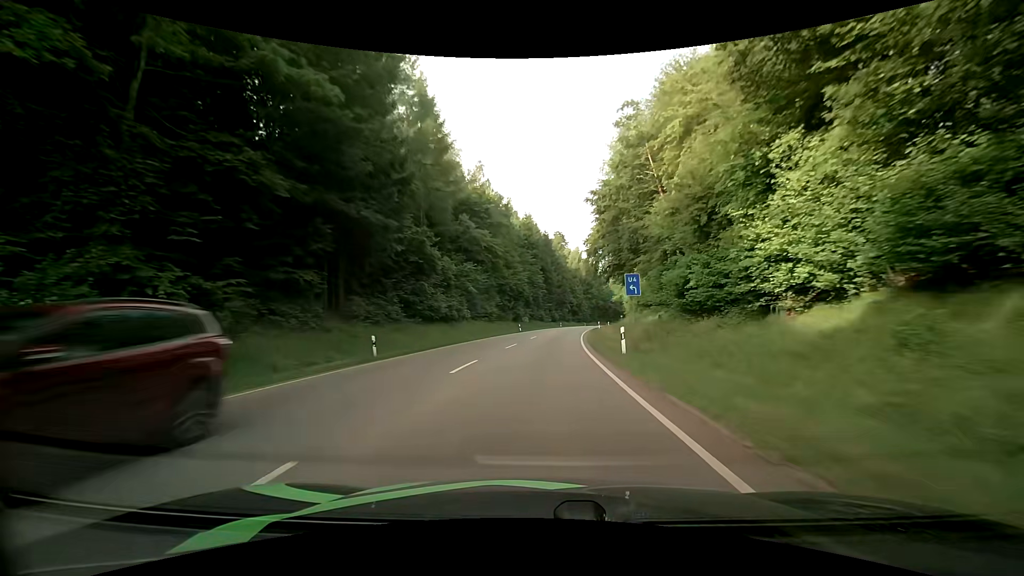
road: secondary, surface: asphalt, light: Day
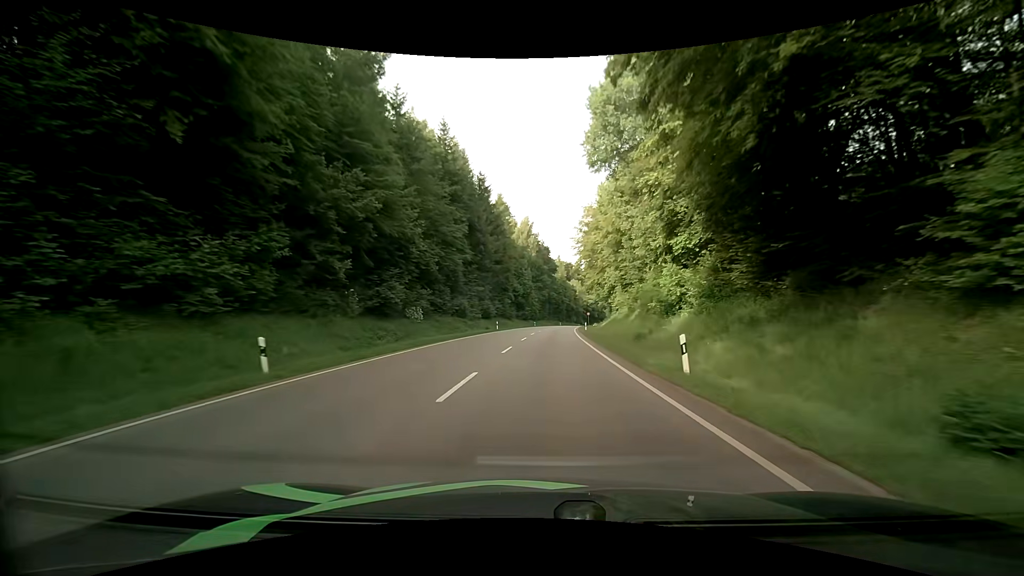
(+2.7, +52.9) m; +7°
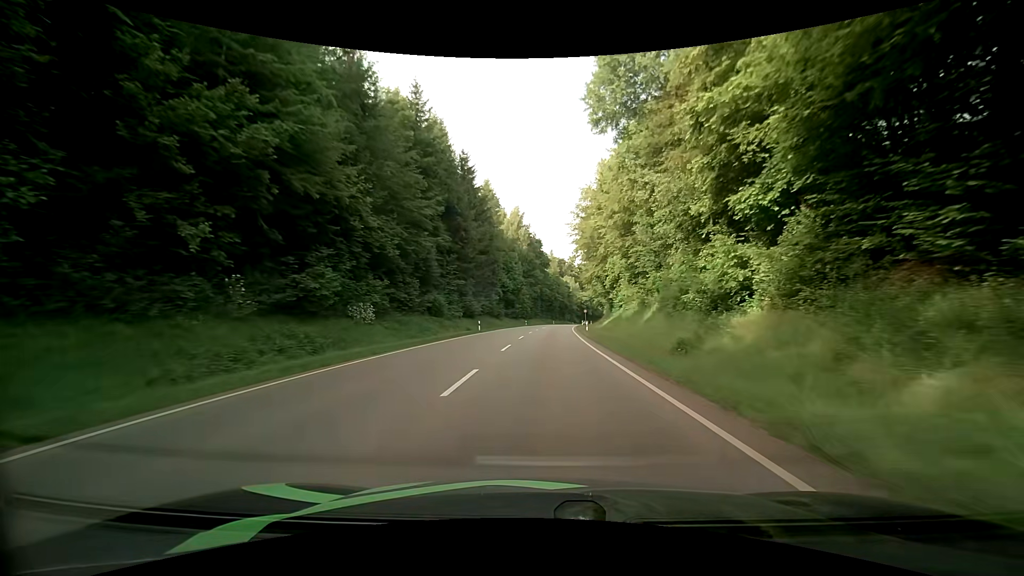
(0.0, +10.5) m; +1°
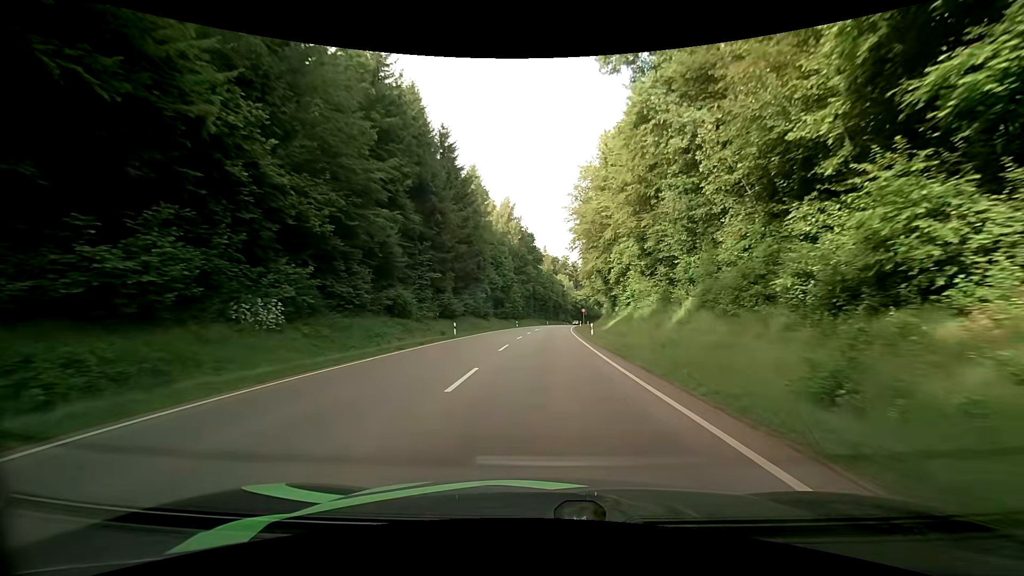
(+0.1, +10.5) m; +1°
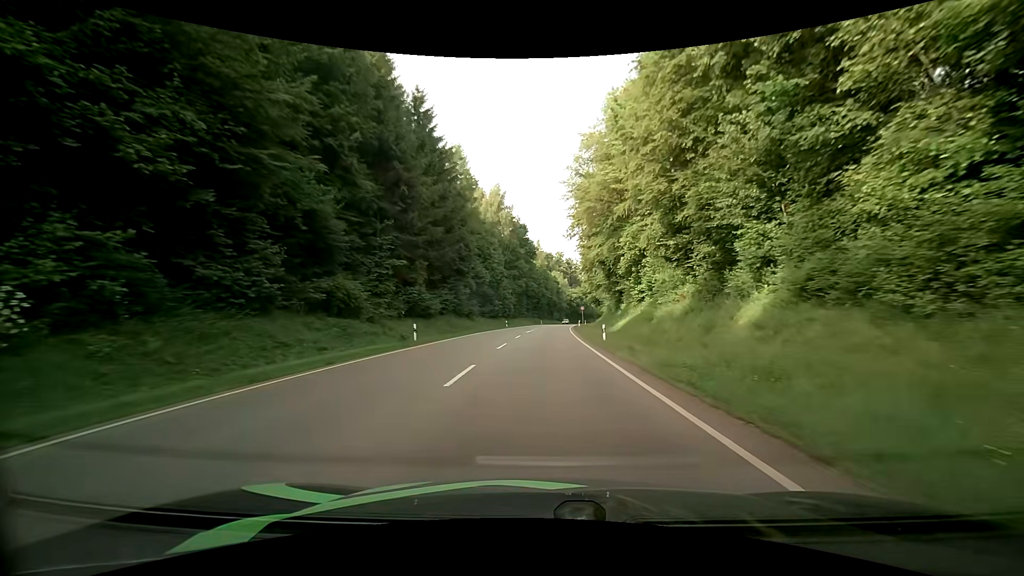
(+0.1, +10.4) m; +1°
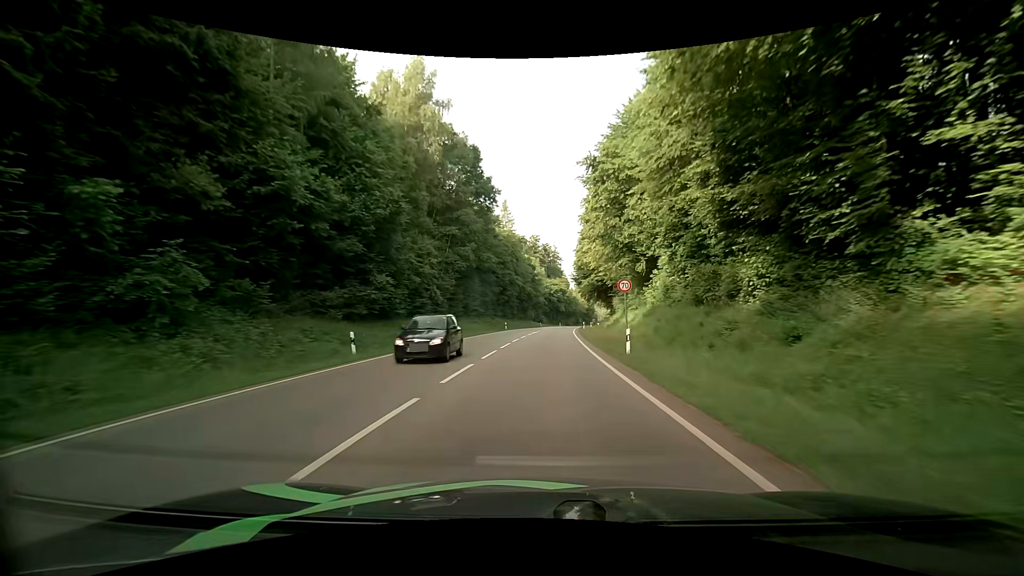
(+1.2, +52.2) m; +3°
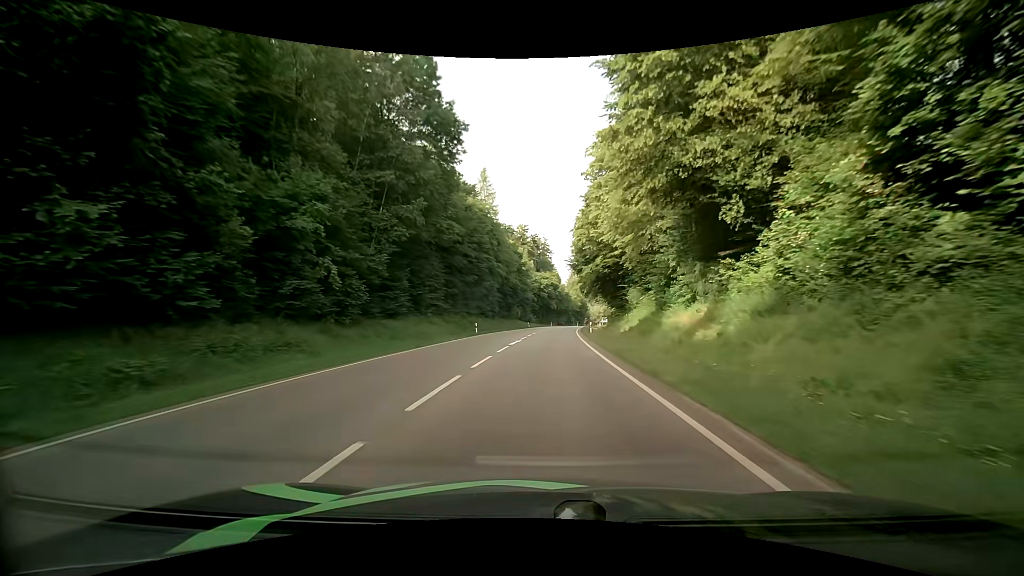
(+0.2, +21.1) m; +1°
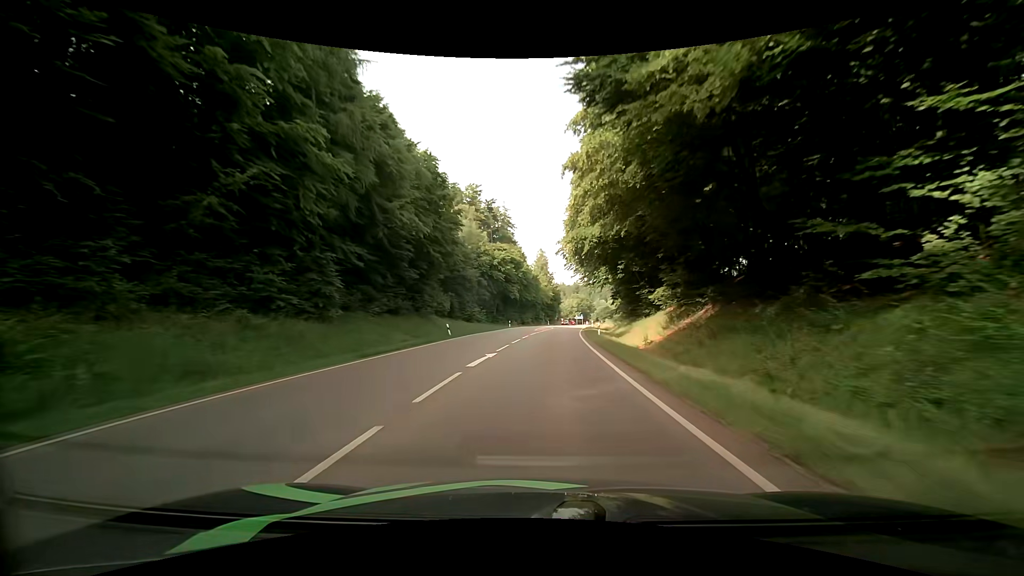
(+2.2, +53.4) m; +4°
(0, +10) (0, +20) (+1, +30) (+1, +40) (+2, +50) (+3, +60) (+4, +70) (+4, +80) (+5, +90) (+6, +100) m
